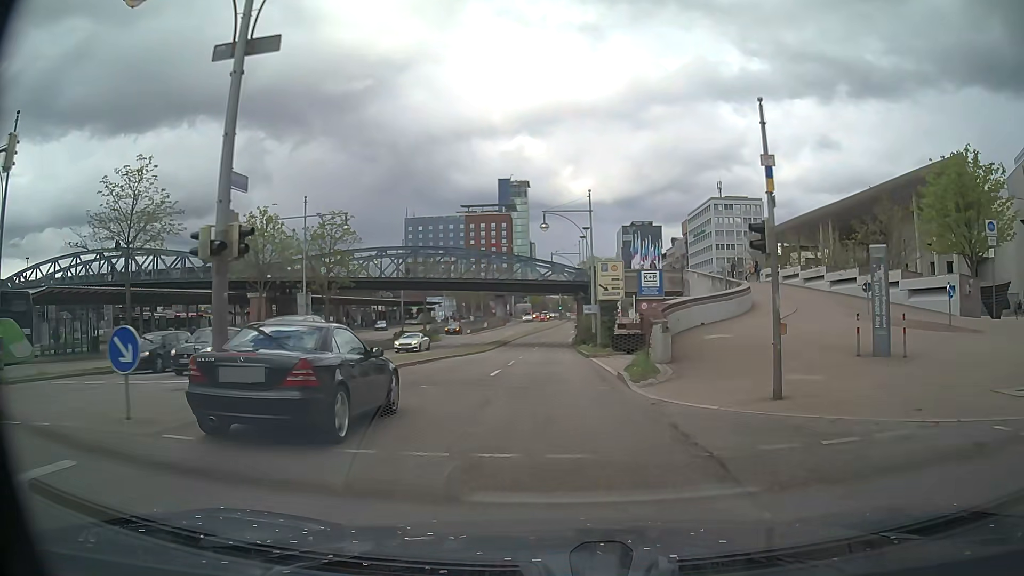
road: primary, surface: asphalt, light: Day
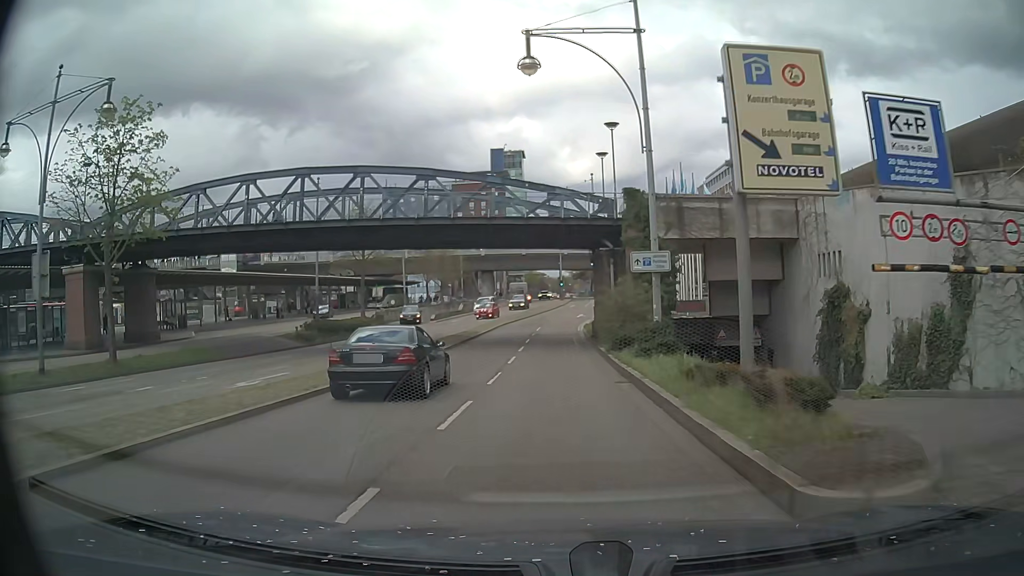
(-0.1, +26.6) m; 0°
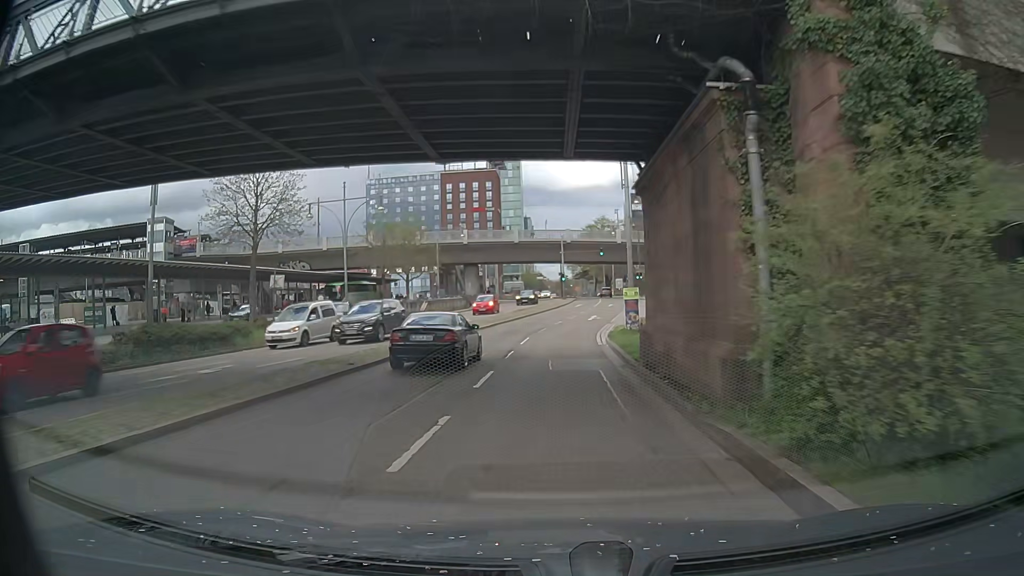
(-0.1, +20.8) m; 0°
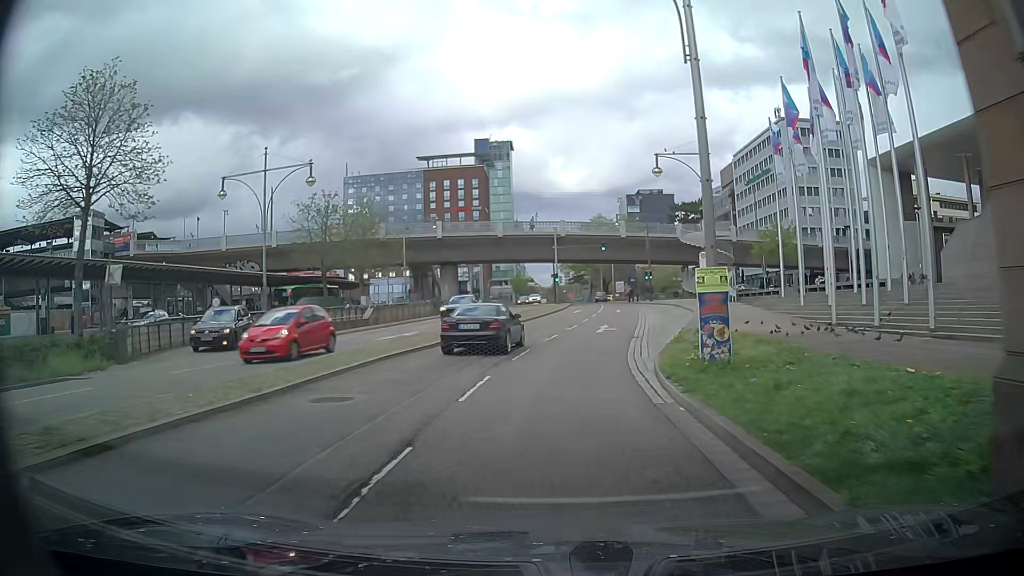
(-0.2, +14.2) m; -2°
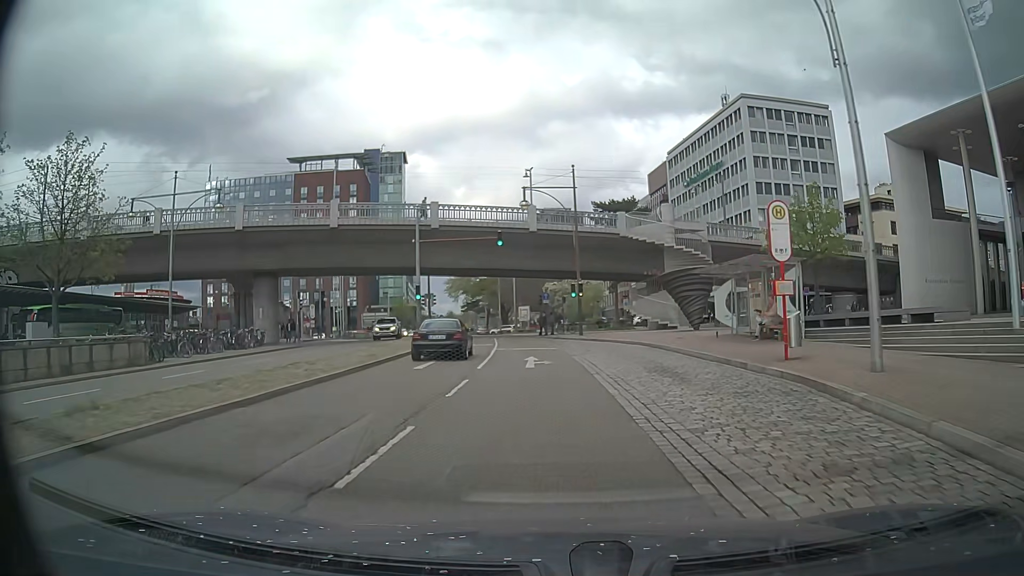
(+2.6, +28.0) m; +10°
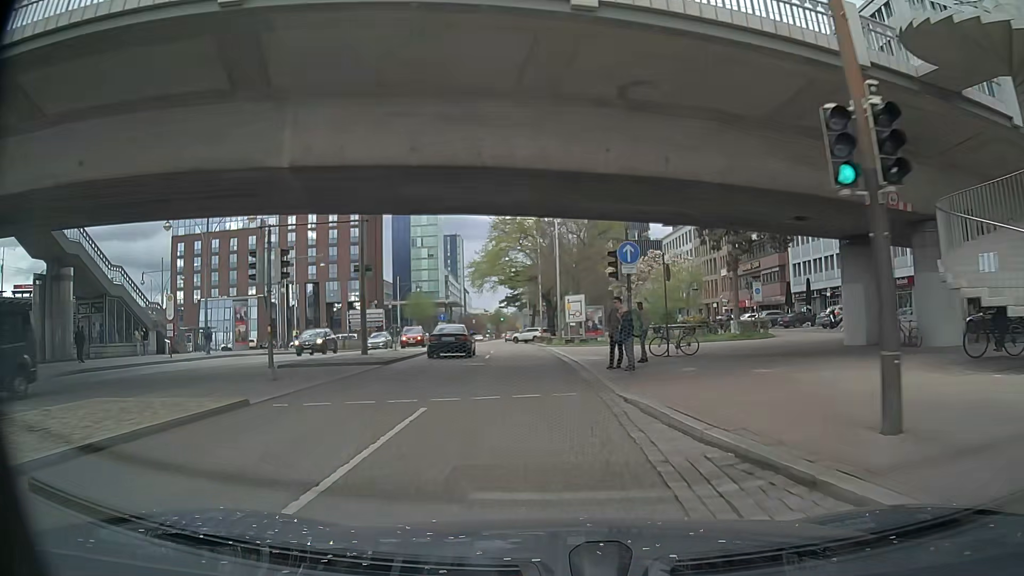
(-0.6, +33.8) m; -4°
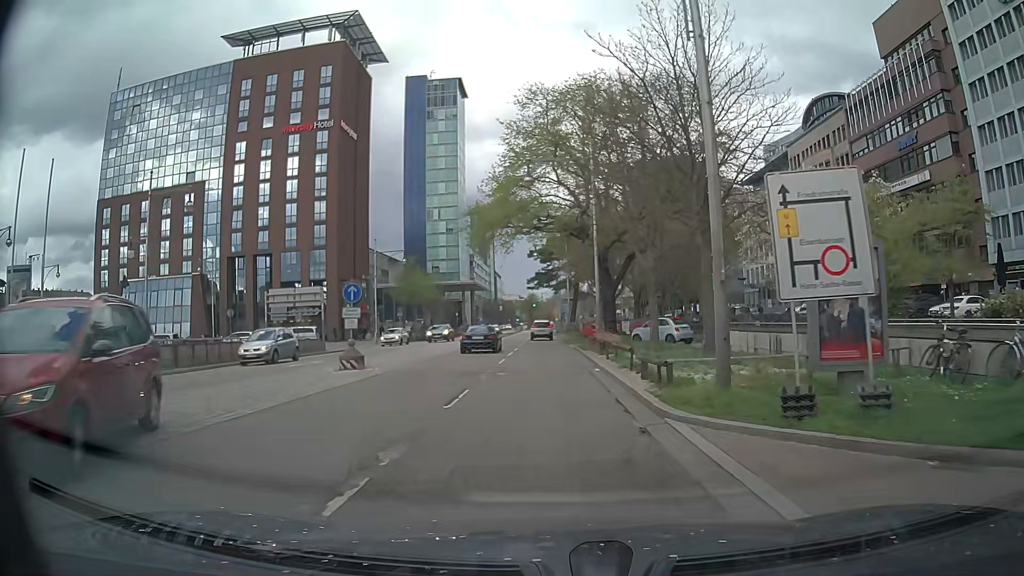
(-1.2, +33.0) m; -3°
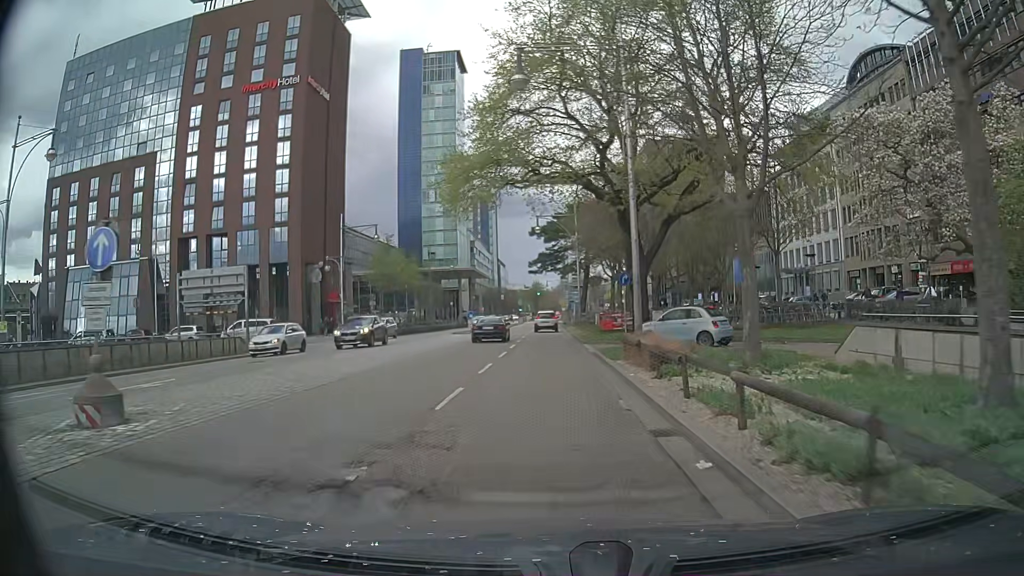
(-0.1, +12.8) m; -1°
(0, +10) (0, +20) (0, +30) (0, +40) (0, +50) (0, +60) (0, +70) (0, +80) (0, +90) (0, +100) m
